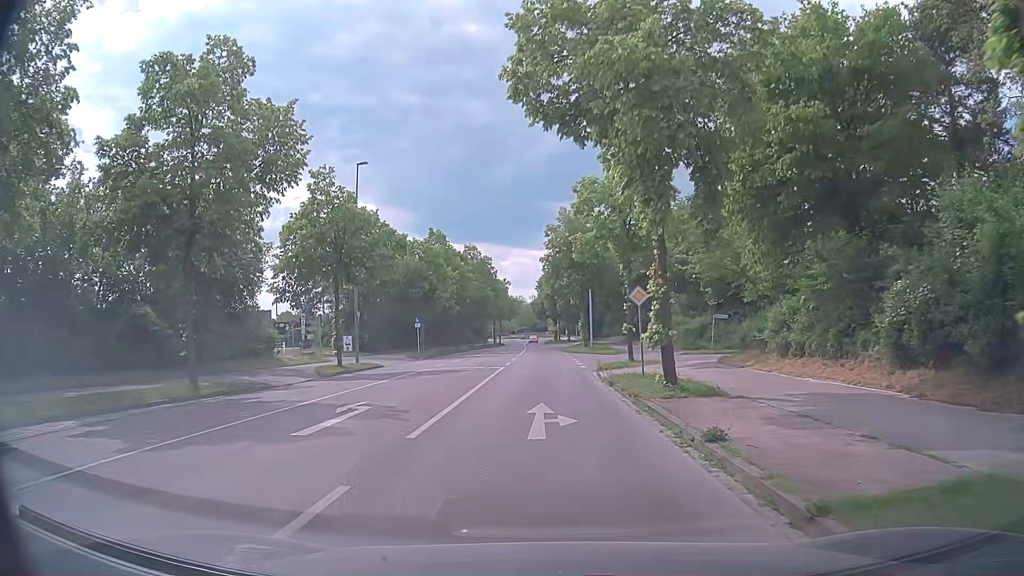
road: tertiary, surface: asphalt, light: Day
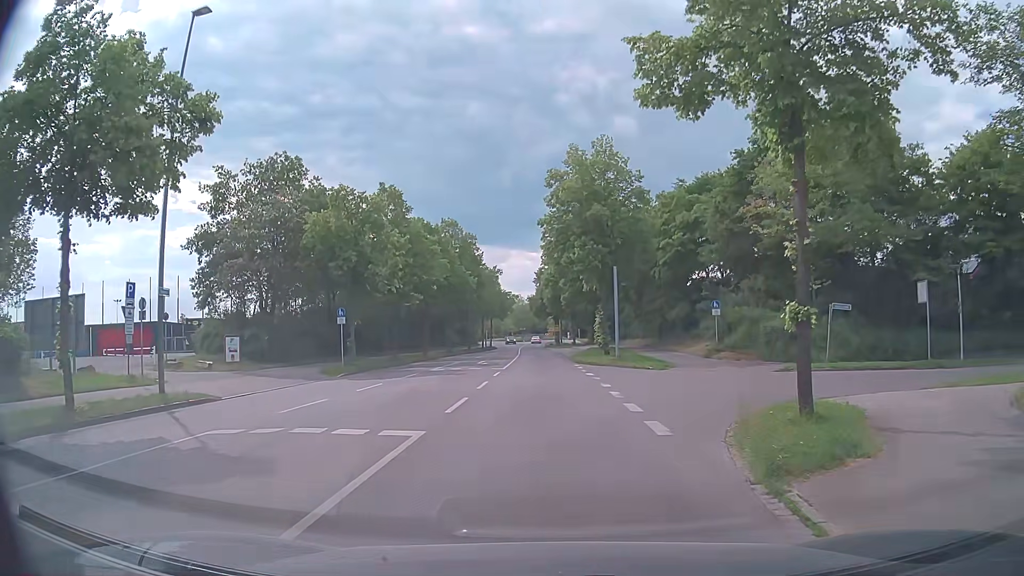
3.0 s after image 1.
(-0.1, +19.2) m; 0°
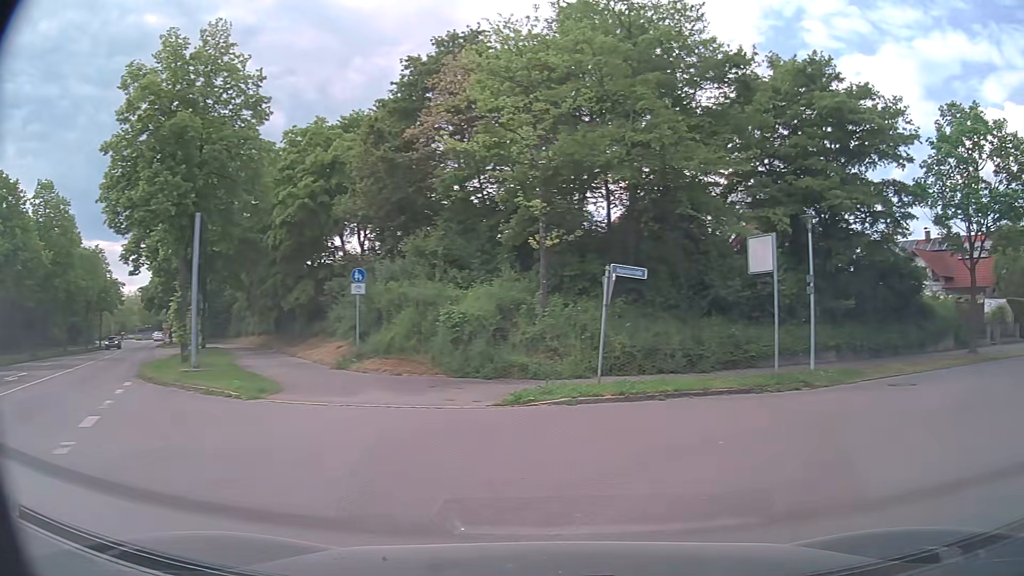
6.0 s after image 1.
(+2.3, +14.4) m; +31°
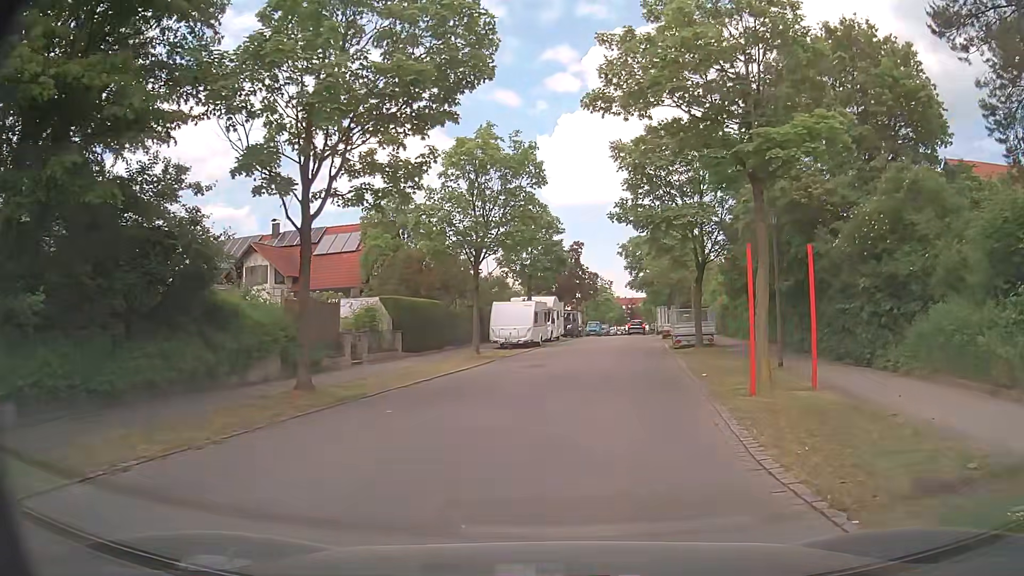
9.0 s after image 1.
(+7.4, +11.1) m; +55°
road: residential
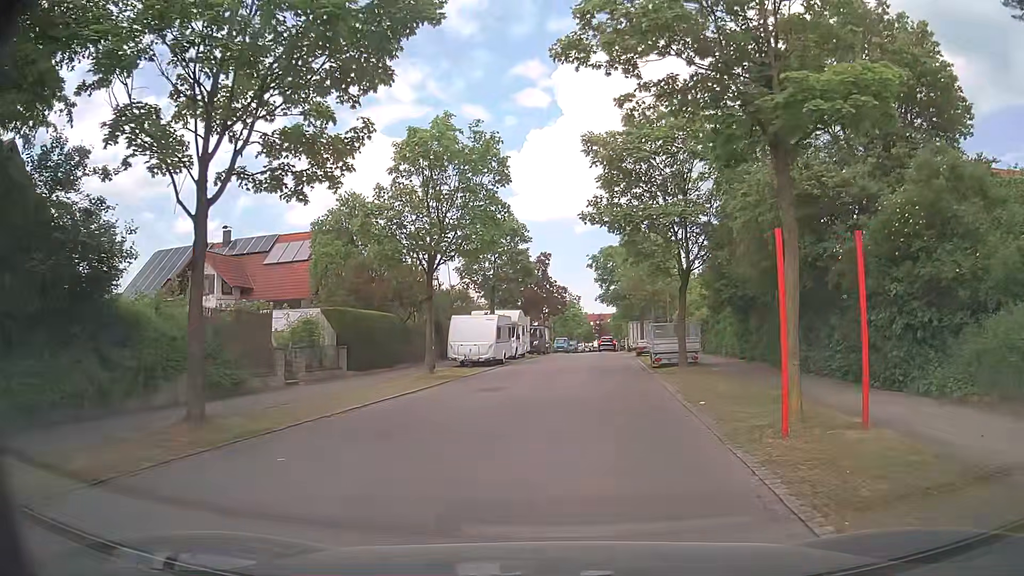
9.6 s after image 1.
(0.0, +3.3) m; +2°
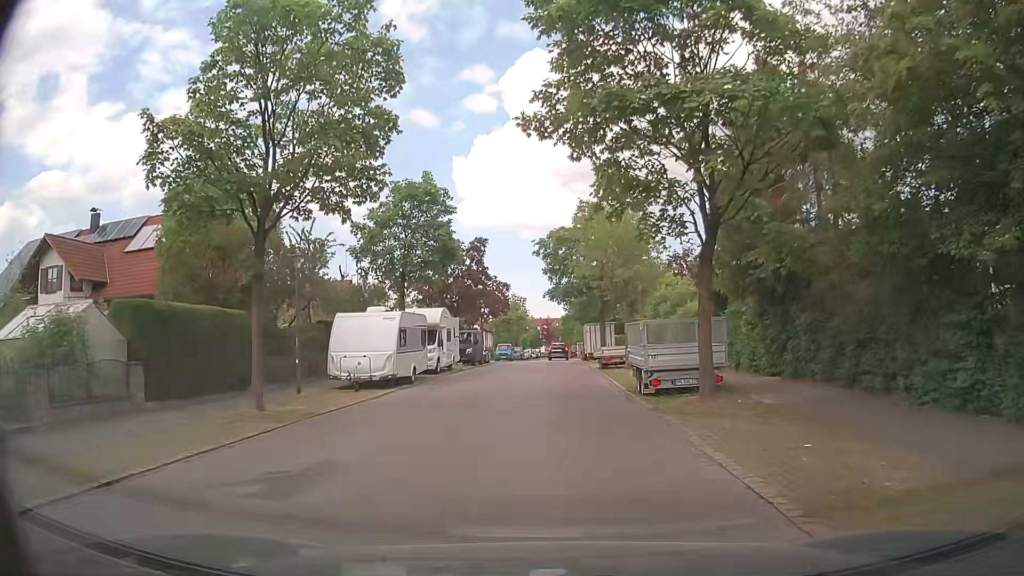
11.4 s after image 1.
(+0.4, +10.7) m; +5°
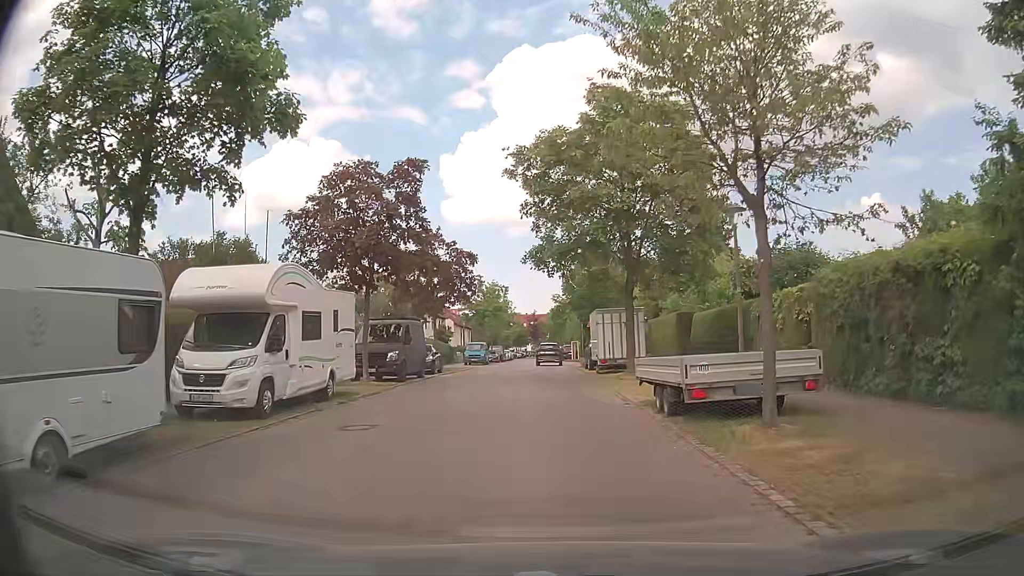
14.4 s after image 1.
(-0.1, +18.1) m; +1°
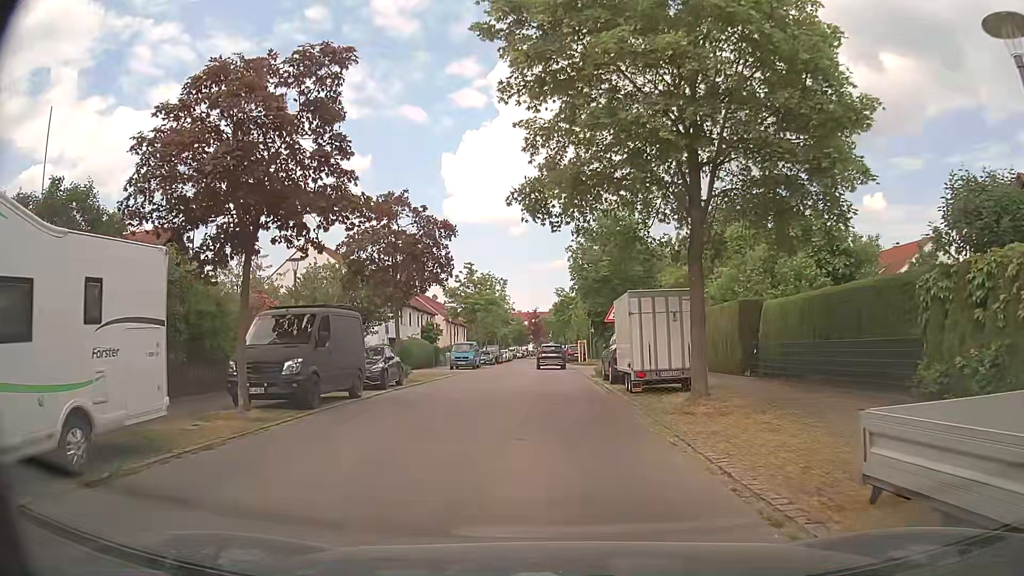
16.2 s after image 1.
(-0.1, +9.8) m; -2°
(0, +10) (+1, +20) (+1, +30) (+1, +40) (+1, +50) (+1, +60) (+1, +70) (+1, +80) (+1, +90) (+2, +100) m
